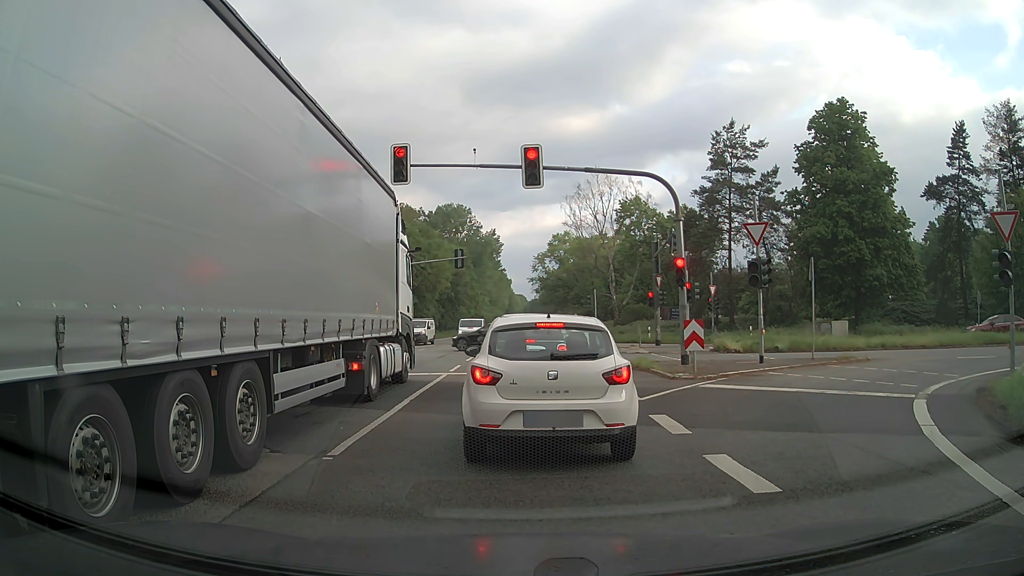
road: primary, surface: asphalt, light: Day
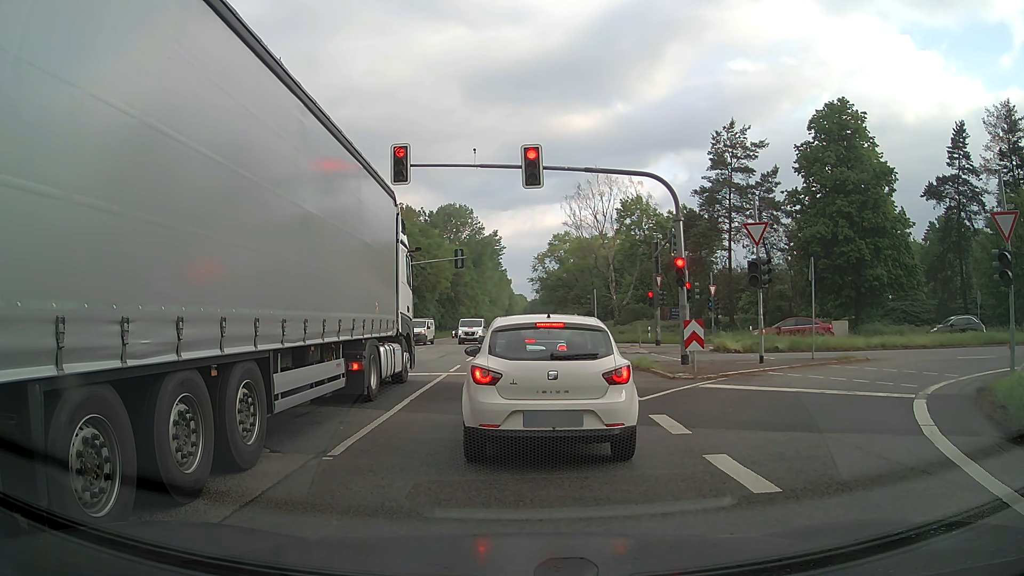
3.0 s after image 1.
(0.0, 0.0) m; 0°
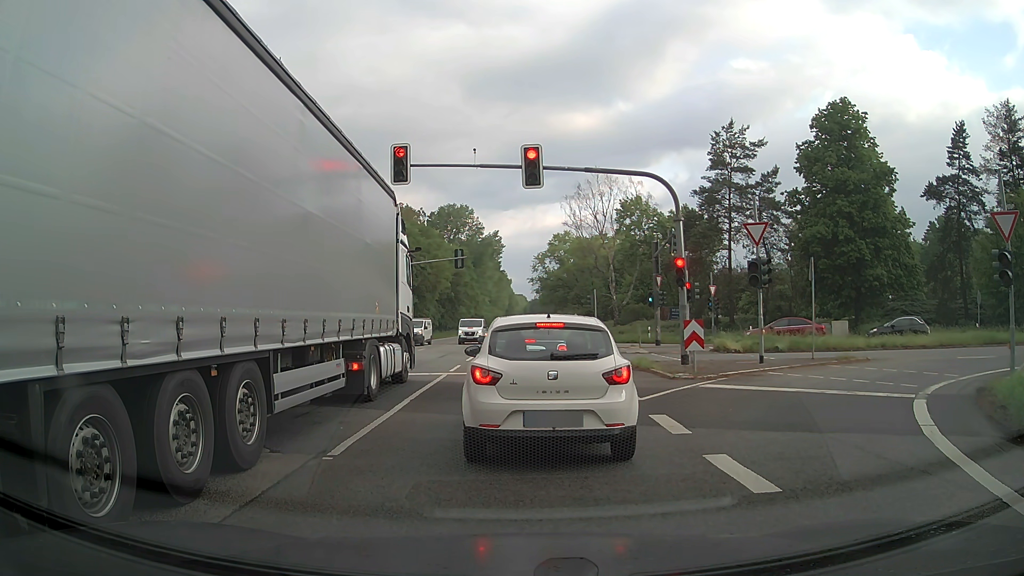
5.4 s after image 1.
(0.0, 0.0) m; 0°
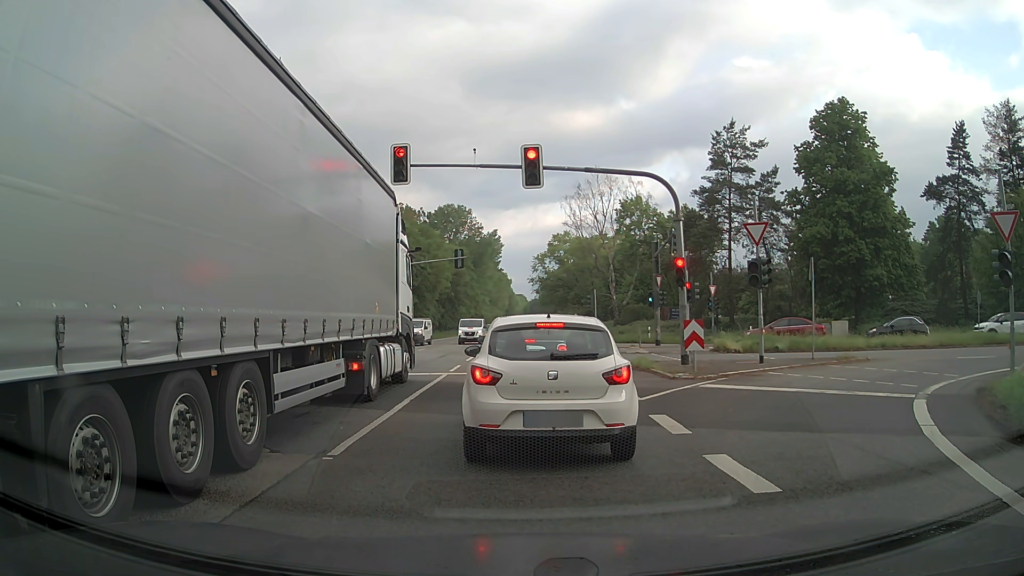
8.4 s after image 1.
(0.0, 0.0) m; 0°
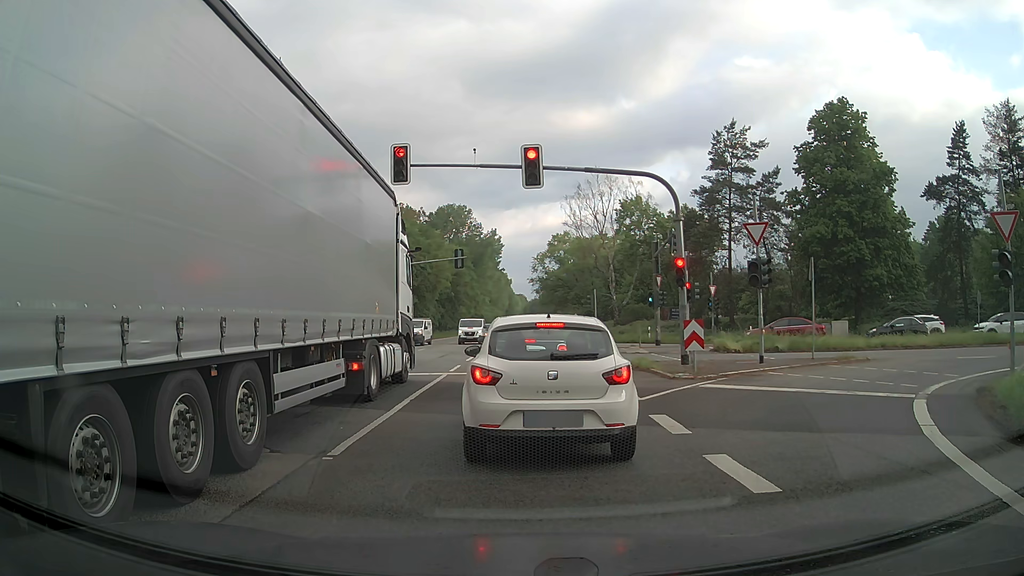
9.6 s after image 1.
(0.0, 0.0) m; 0°
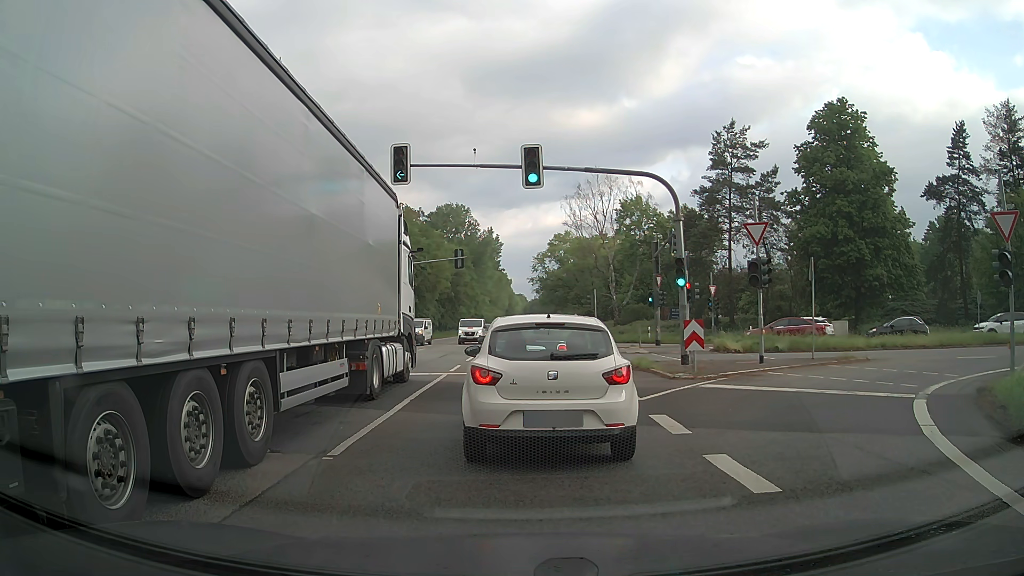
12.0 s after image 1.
(0.0, 0.0) m; 0°
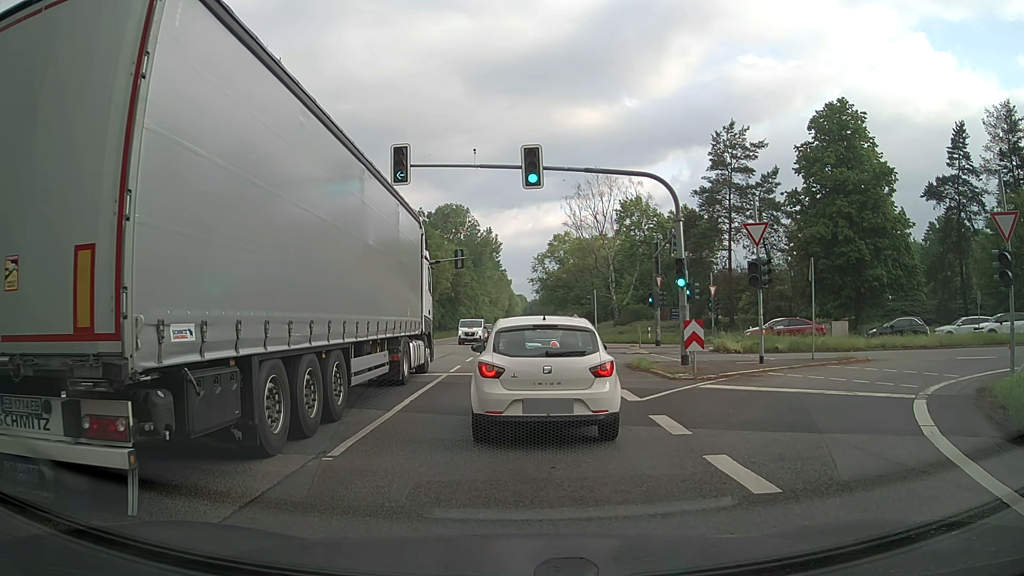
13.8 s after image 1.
(0.0, 0.0) m; 0°
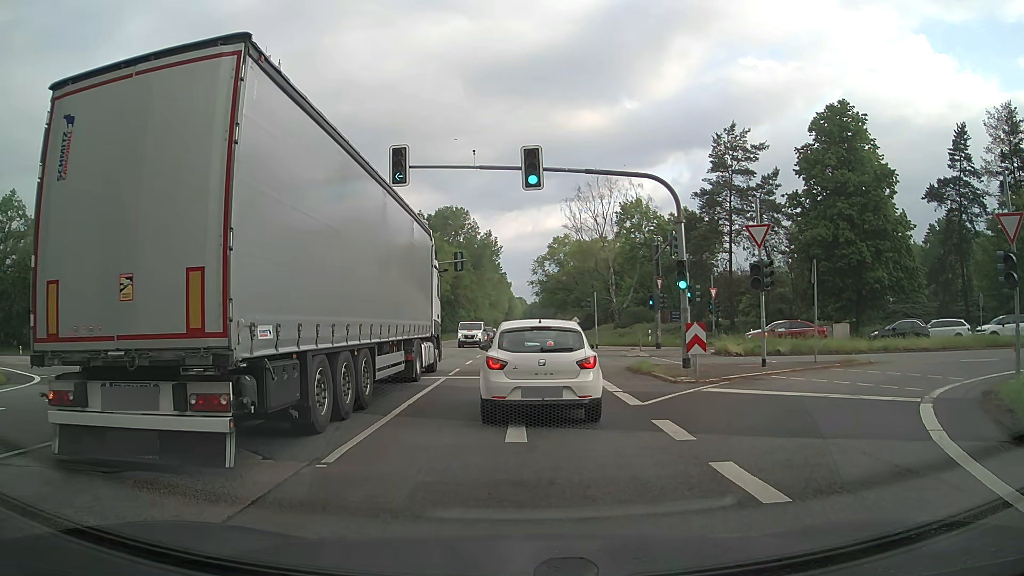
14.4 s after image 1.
(0.0, +0.2) m; 0°
(0, +10) (-1, +20) (-1, +30) (-2, +40) (-2, +50) (-3, +60) (-3, +70) (-4, +80) (-4, +90) (-4, +100) m
